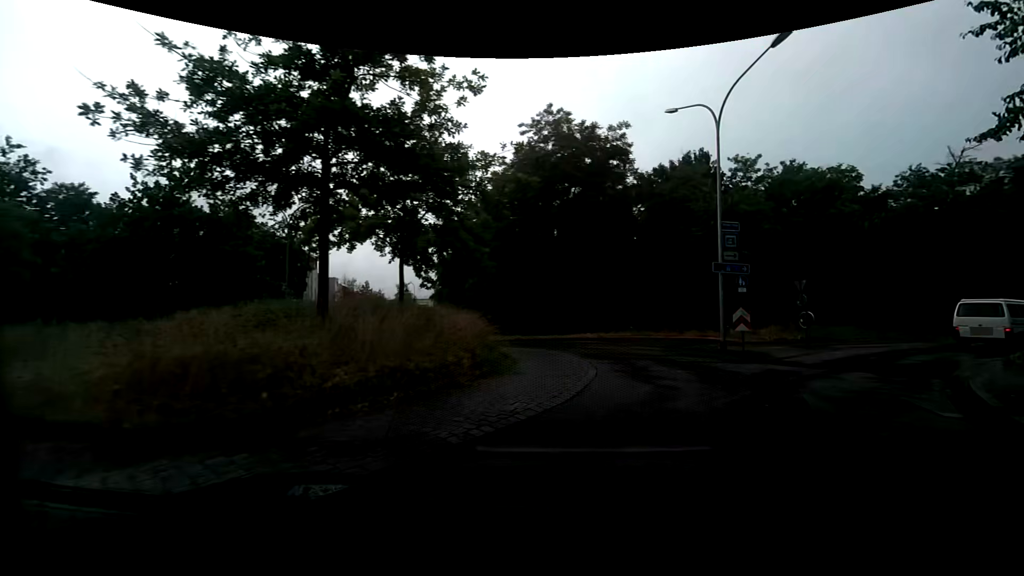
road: unclassified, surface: asphalt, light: Day
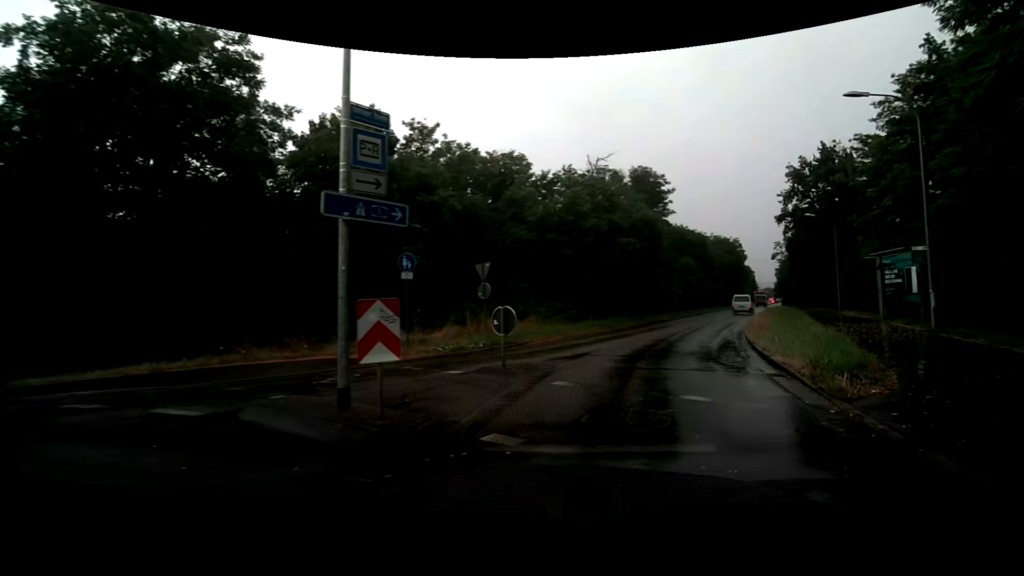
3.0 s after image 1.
(+3.1, +10.8) m; +33°
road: secondary
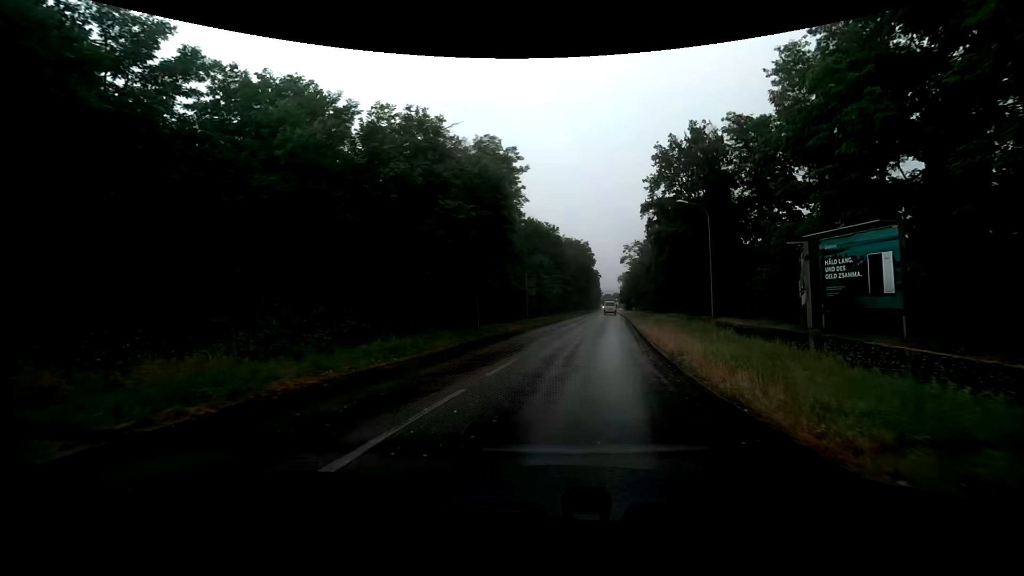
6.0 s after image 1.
(+2.8, +13.8) m; +17°
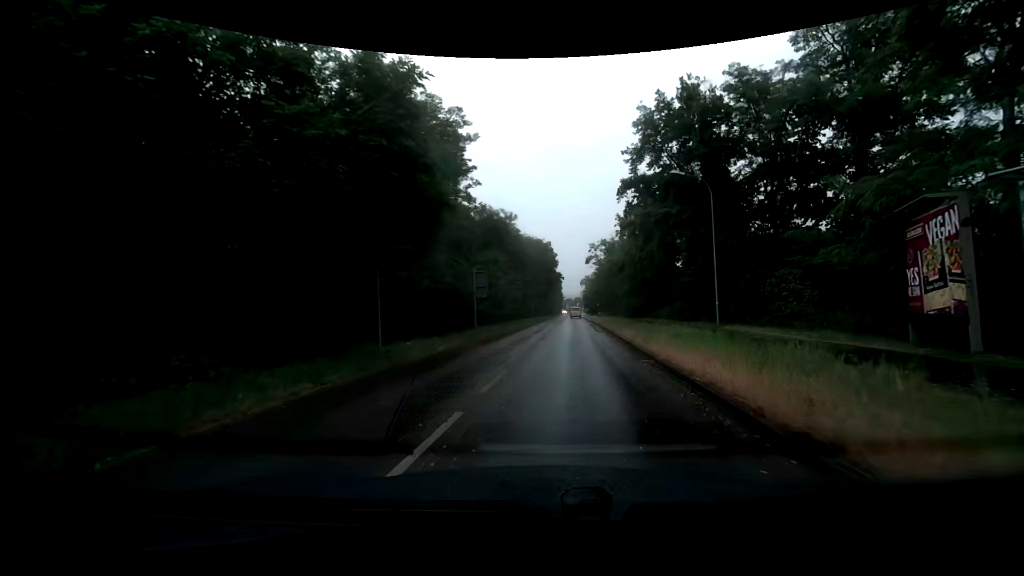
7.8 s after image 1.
(+0.6, +10.4) m; +5°
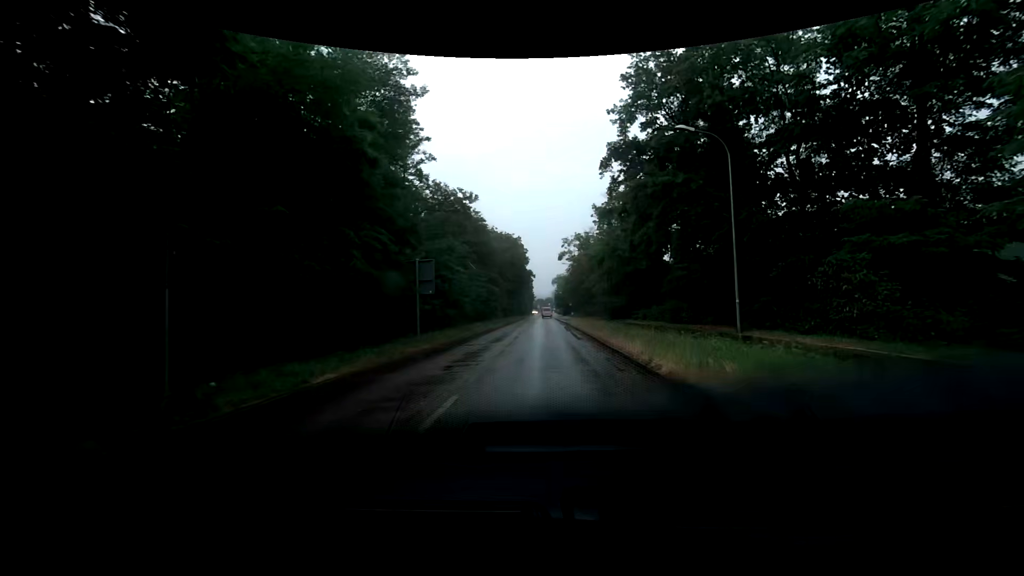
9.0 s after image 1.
(+0.3, +8.0) m; +4°
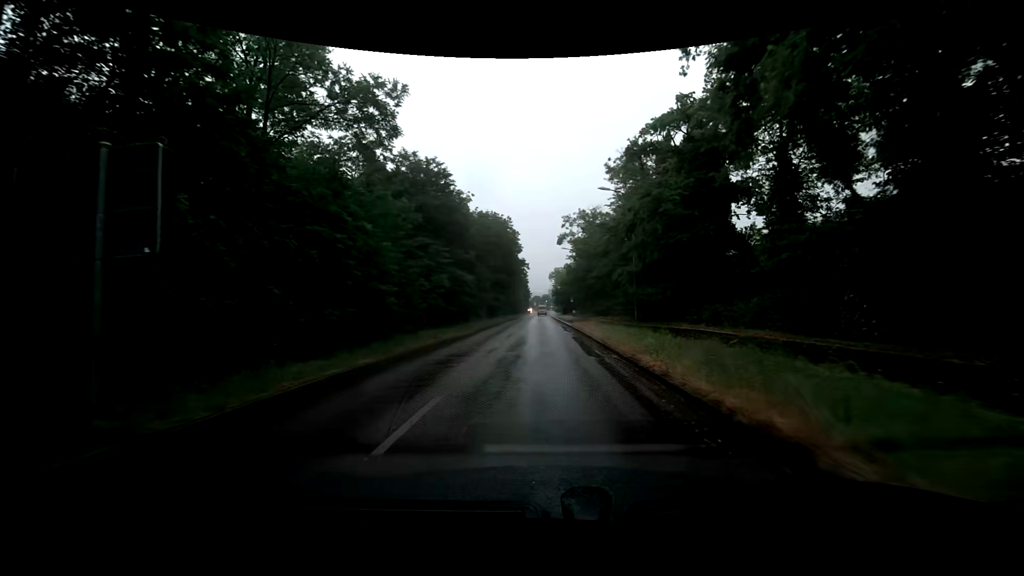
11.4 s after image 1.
(+0.1, +18.3) m; 0°
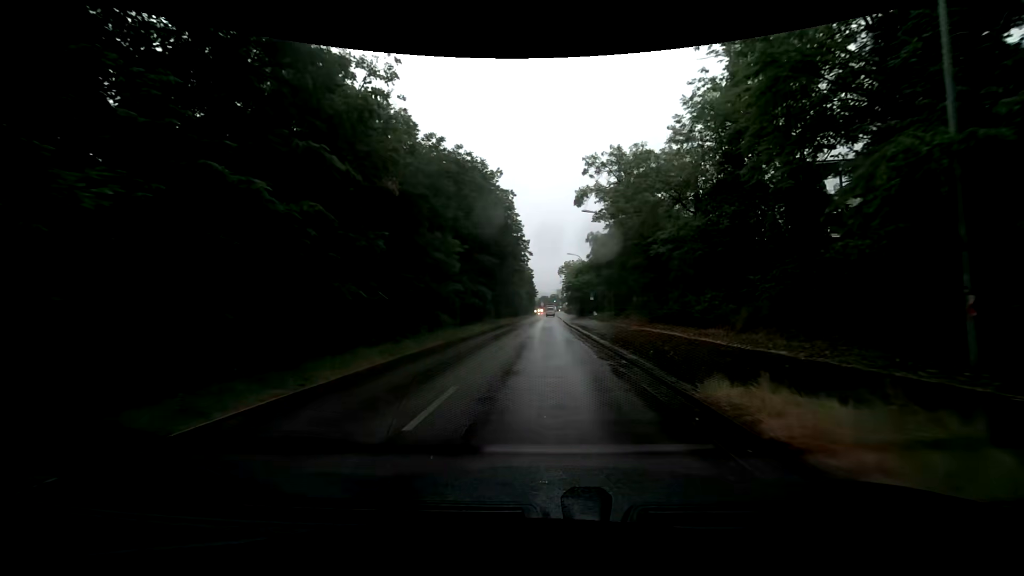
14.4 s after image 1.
(-0.2, +26.4) m; -1°
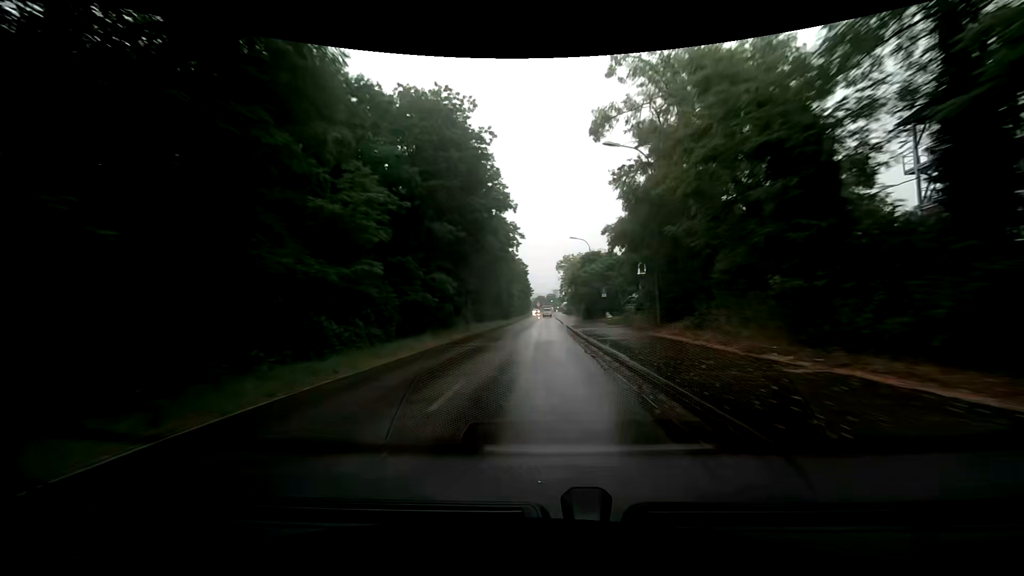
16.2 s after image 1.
(+0.1, +17.1) m; 0°
(0, +10) (0, +20) (0, +30) (0, +40) (0, +50) (0, +60) (0, +70) (0, +80) (0, +90) (0, +100) m
